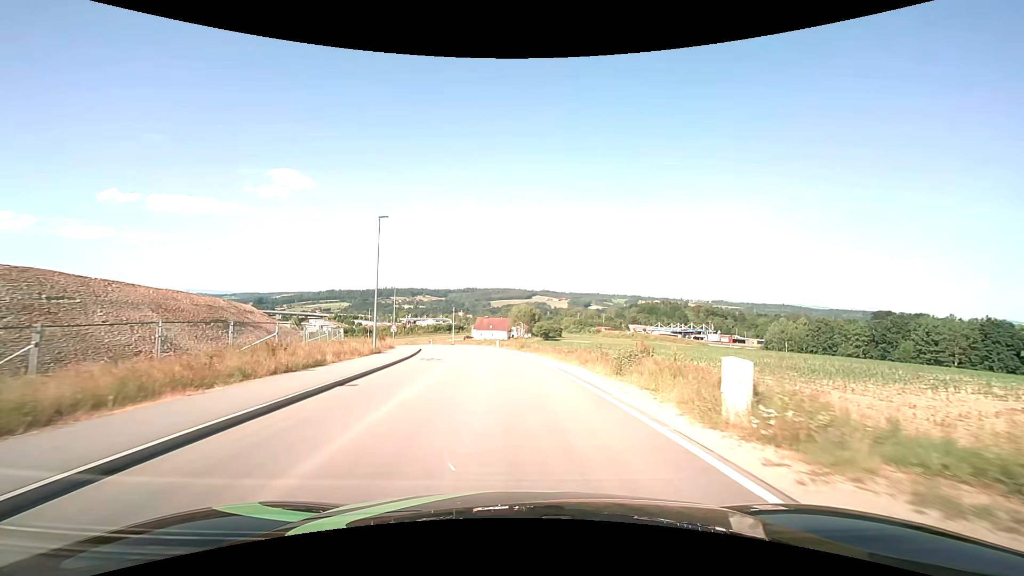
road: unclassified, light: Day
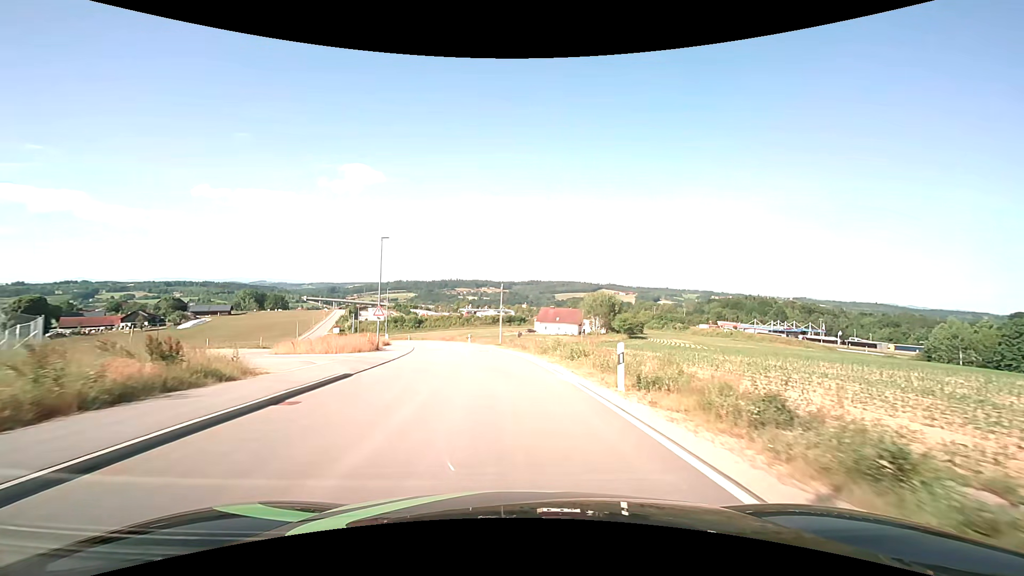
(-2.5, +34.6) m; -7°
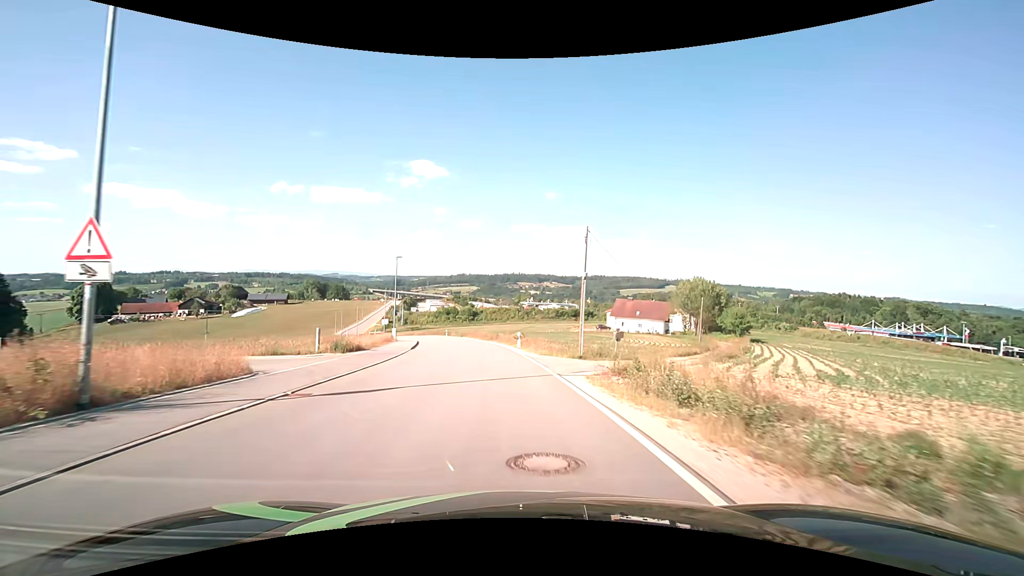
(-1.7, +28.4) m; -7°
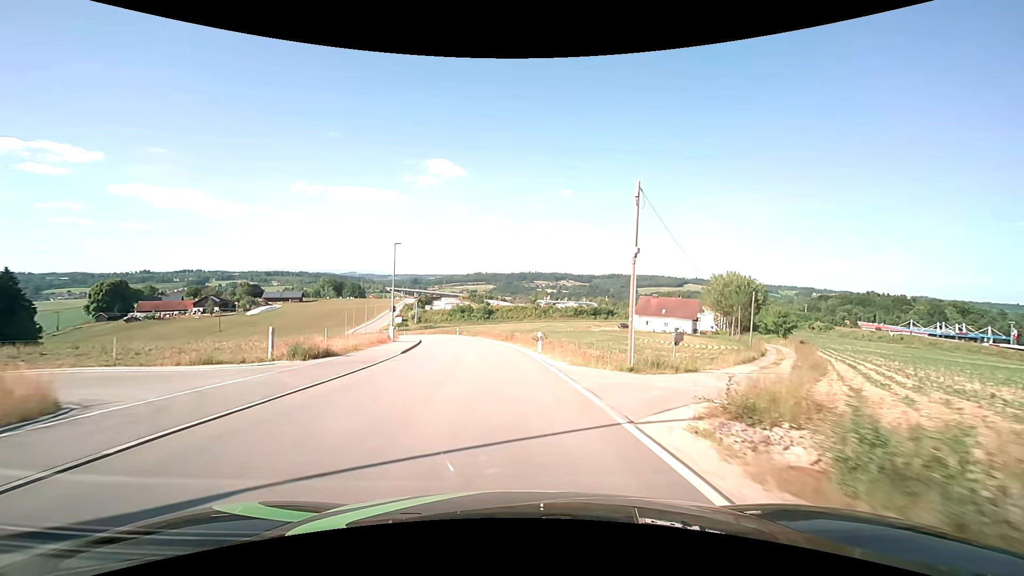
(-0.1, +7.3) m; -2°
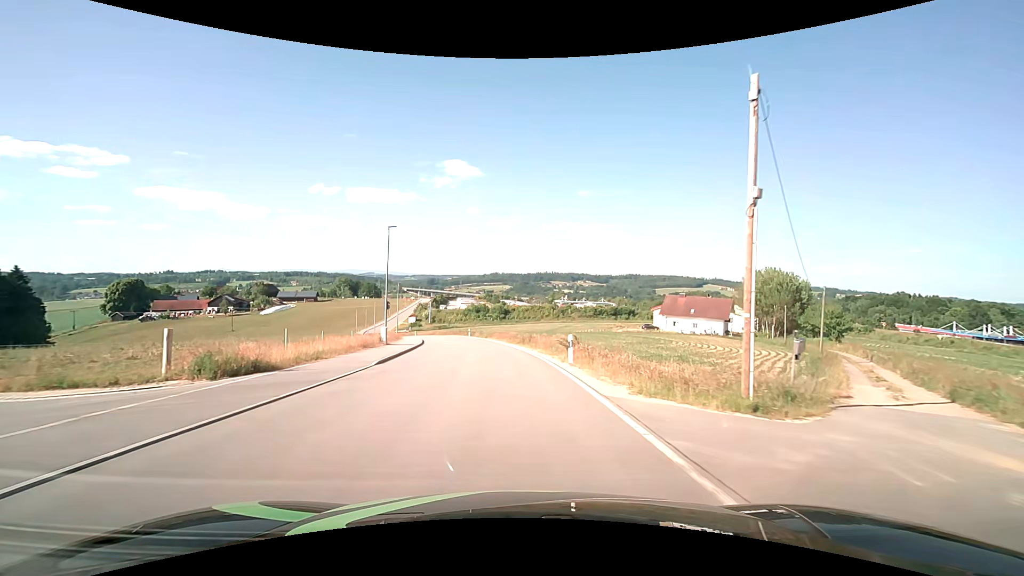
(-0.1, +7.4) m; -2°
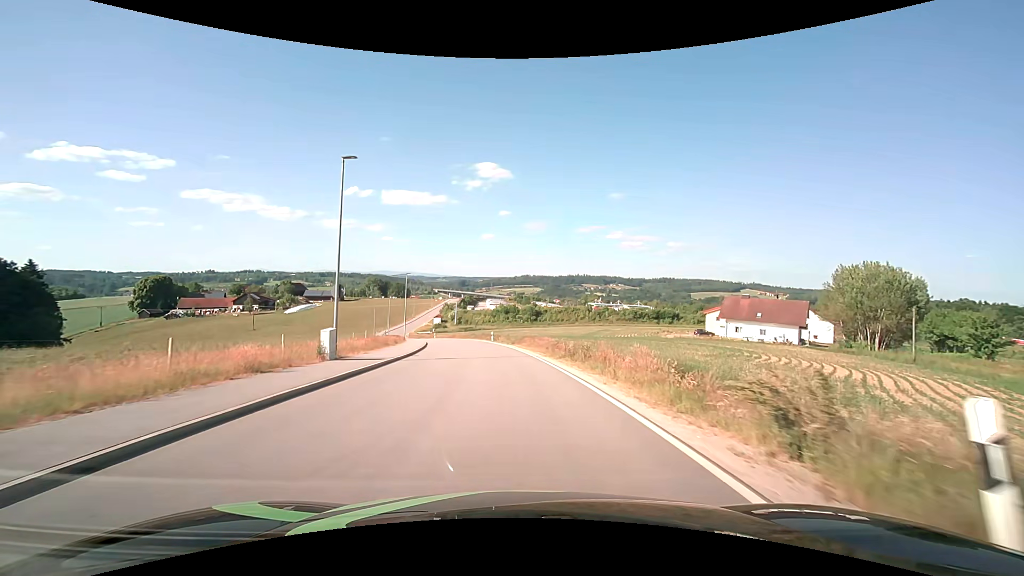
(-0.5, +14.8) m; -3°
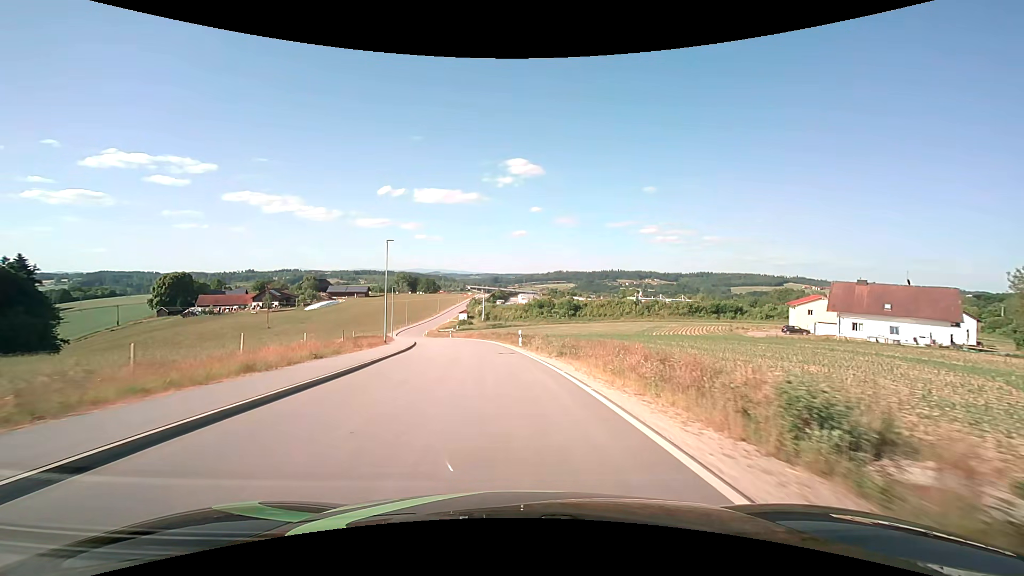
(-0.7, +22.3) m; -4°
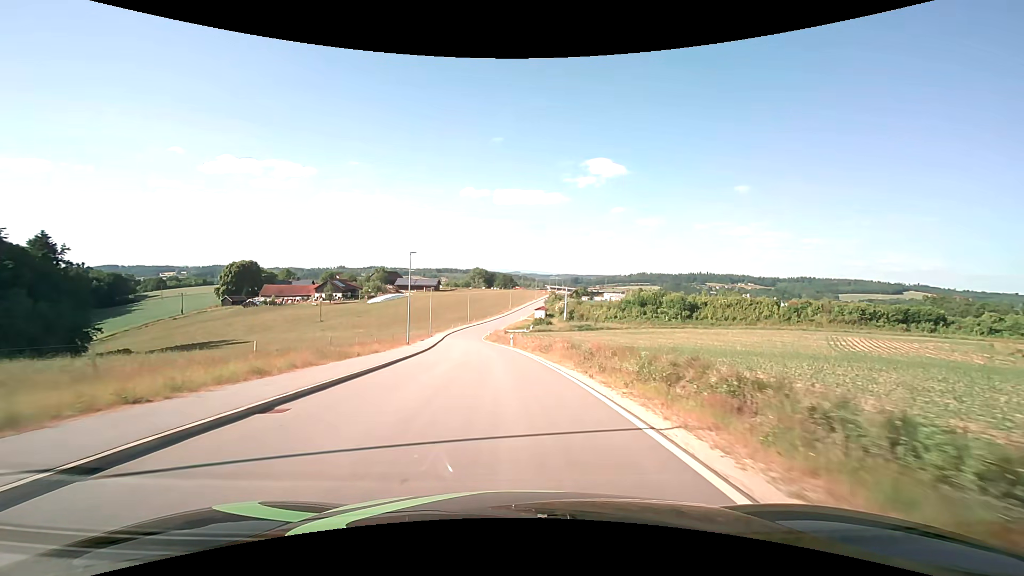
(-2.9, +36.0) m; -9°
(0, +10) (-1, +20) (-1, +30) (-3, +40) (-4, +50) (-5, +60) (-6, +70) (-7, +80) (-8, +90) (-8, +100) m
